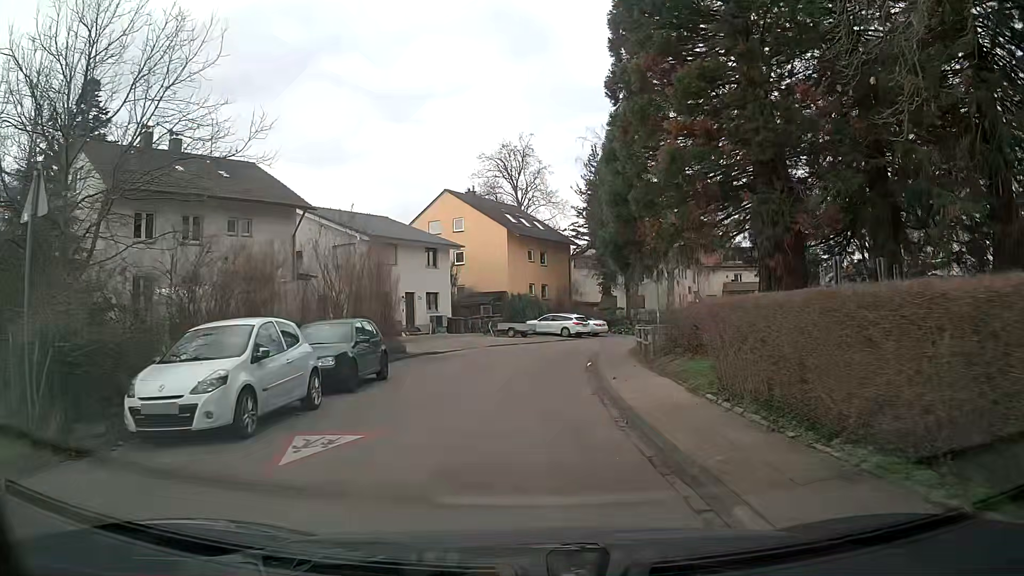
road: residential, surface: asphalt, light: Day
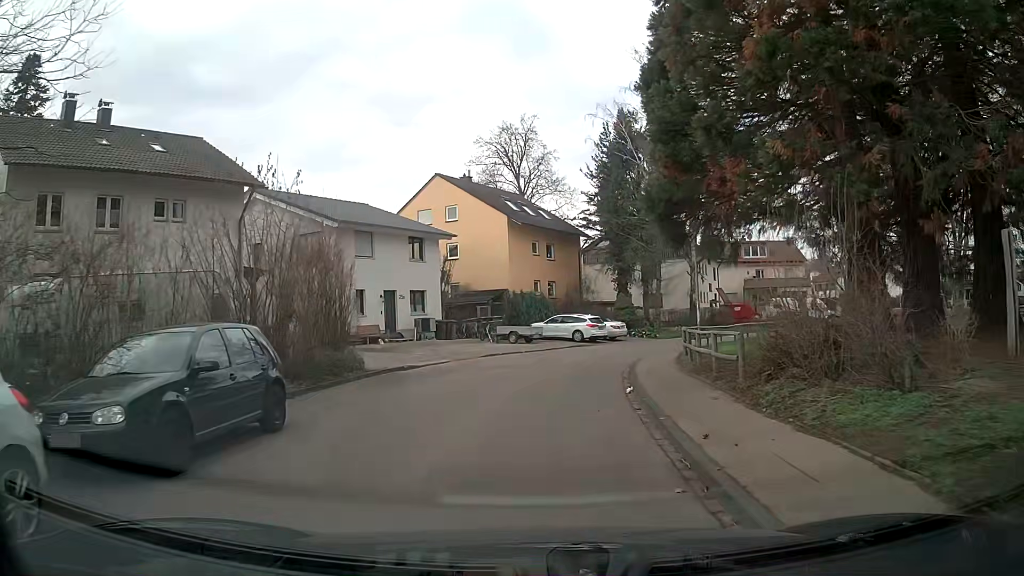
(-0.1, +7.1) m; -2°
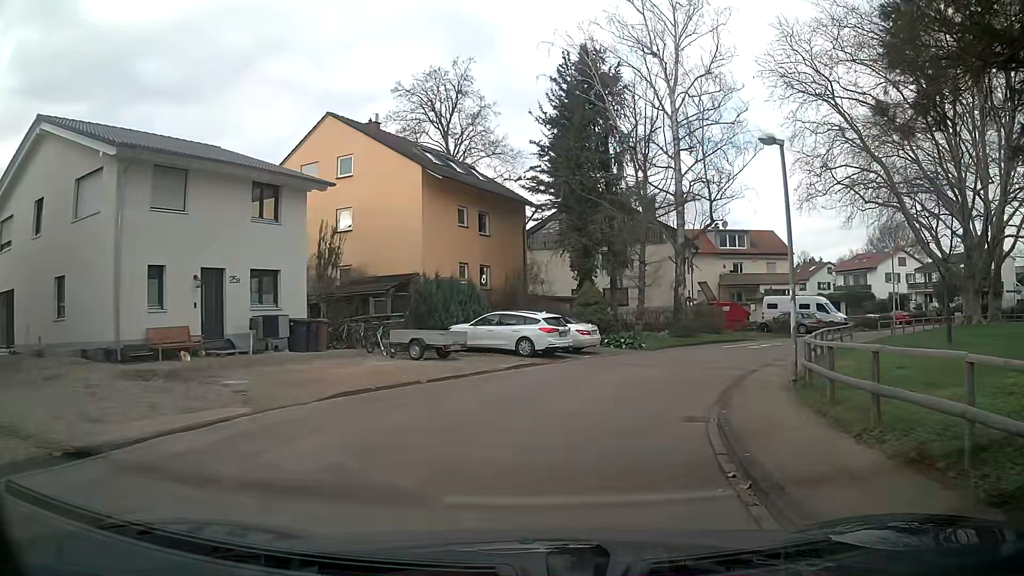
(+0.4, +14.1) m; +5°
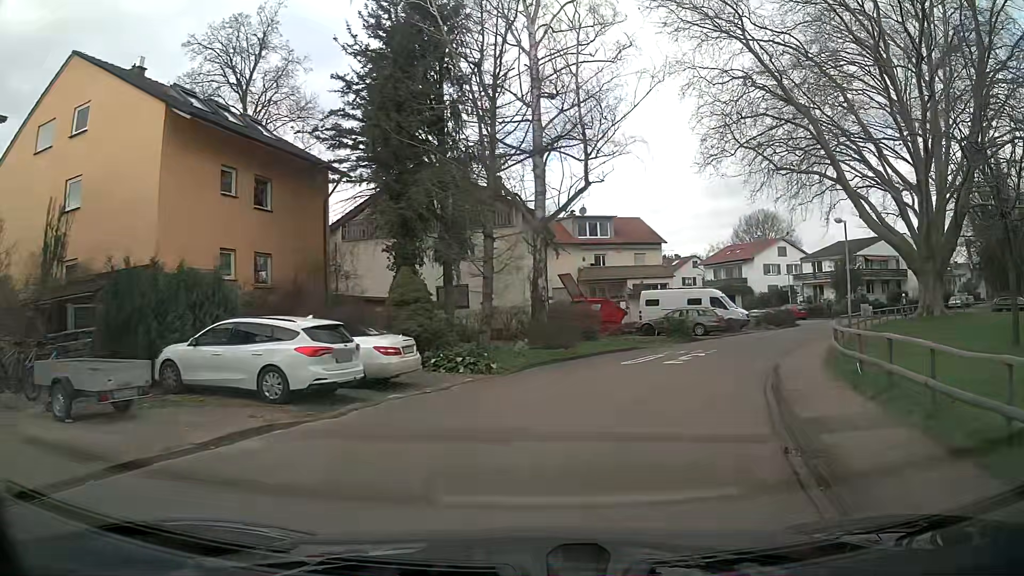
(+1.2, +10.6) m; +15°
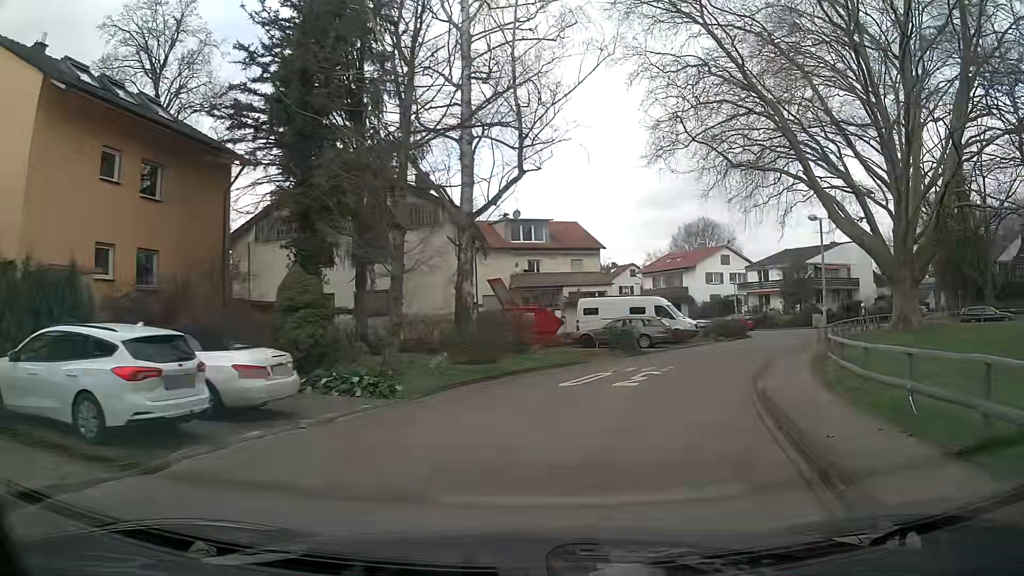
(+0.1, +3.6) m; +3°
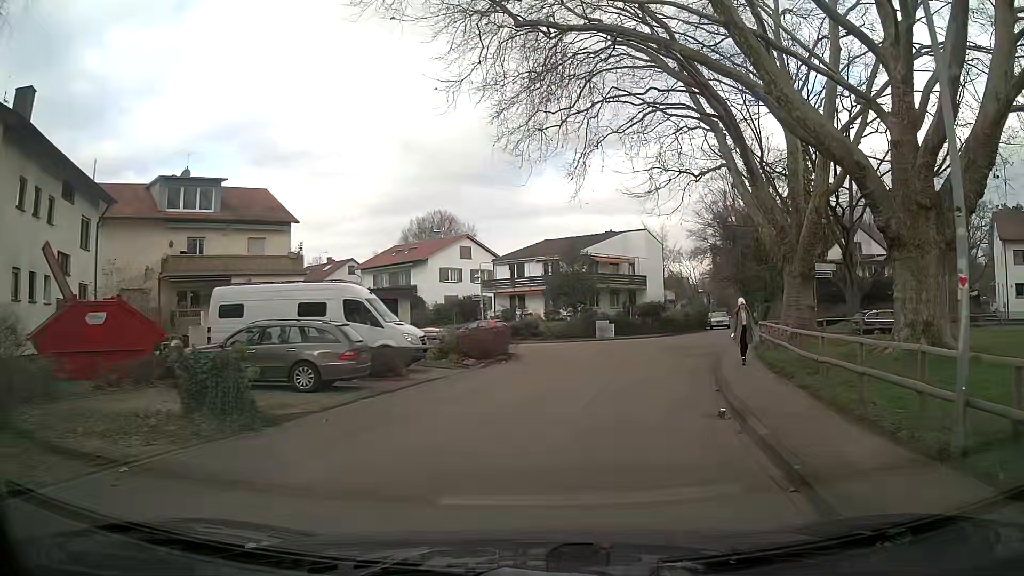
(+4.0, +17.4) m; +24°
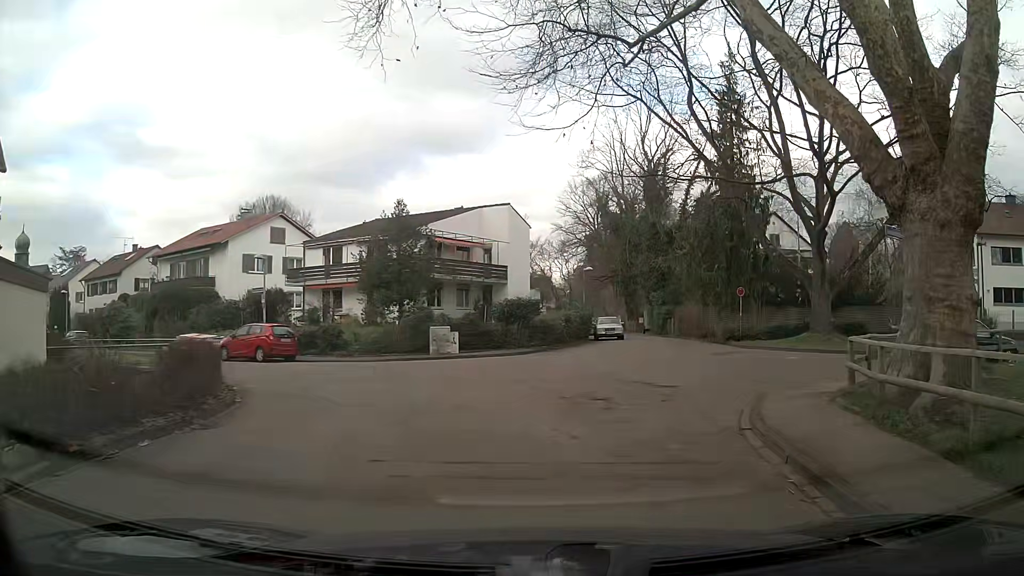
(+1.5, +15.5) m; +11°
